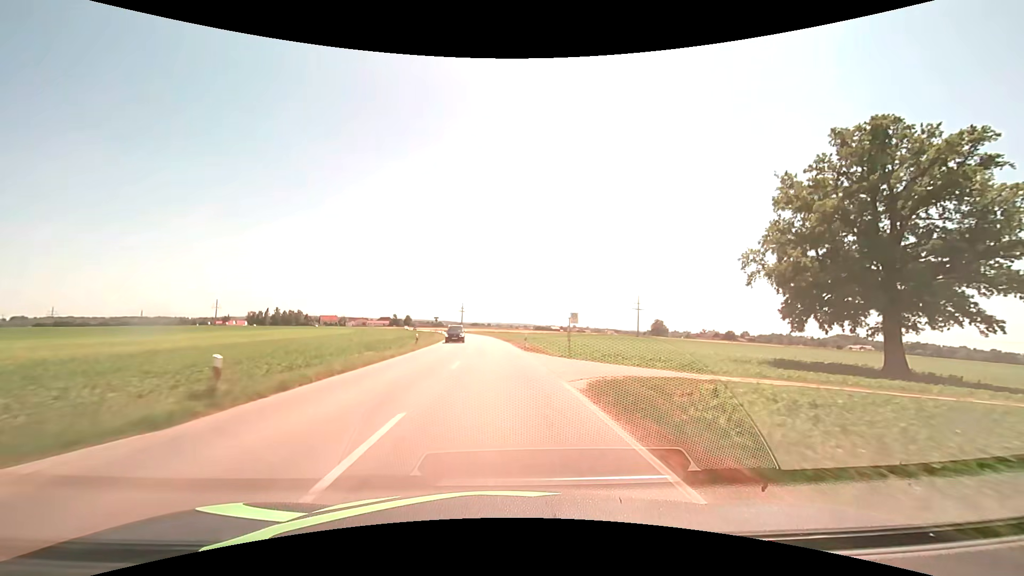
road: secondary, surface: asphalt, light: Day
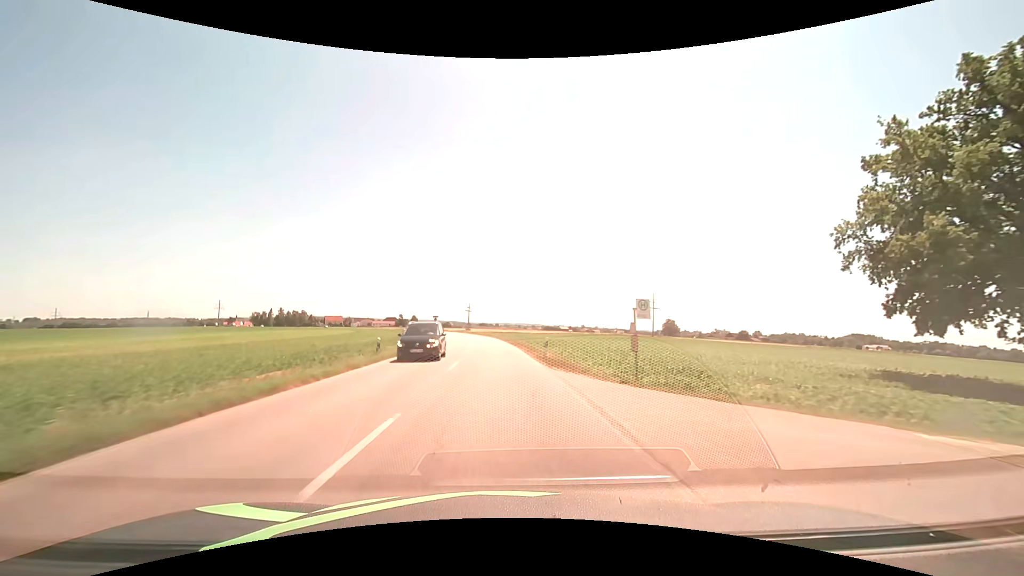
(-0.1, +12.4) m; -1°
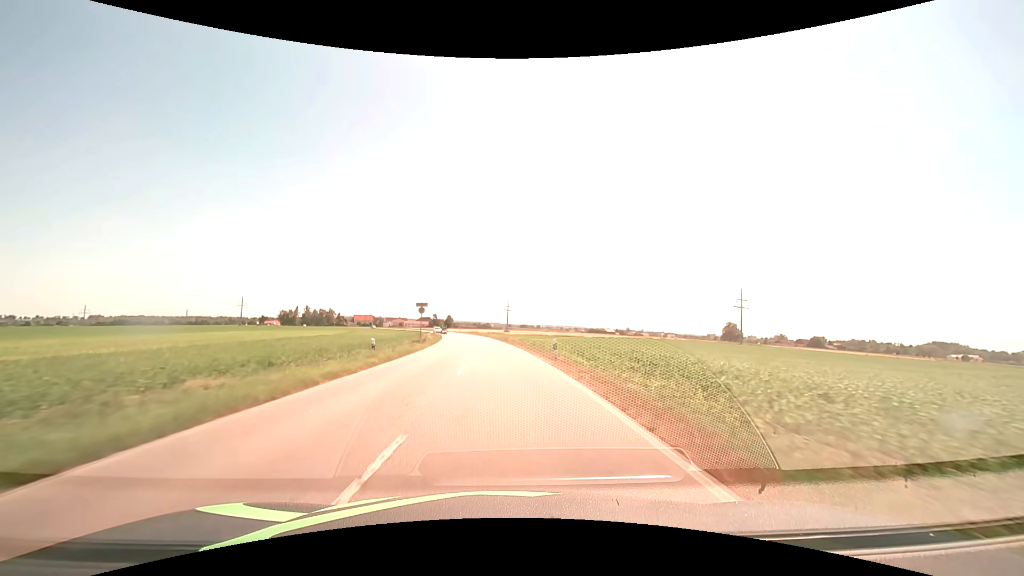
(-2.2, +49.9) m; -5°
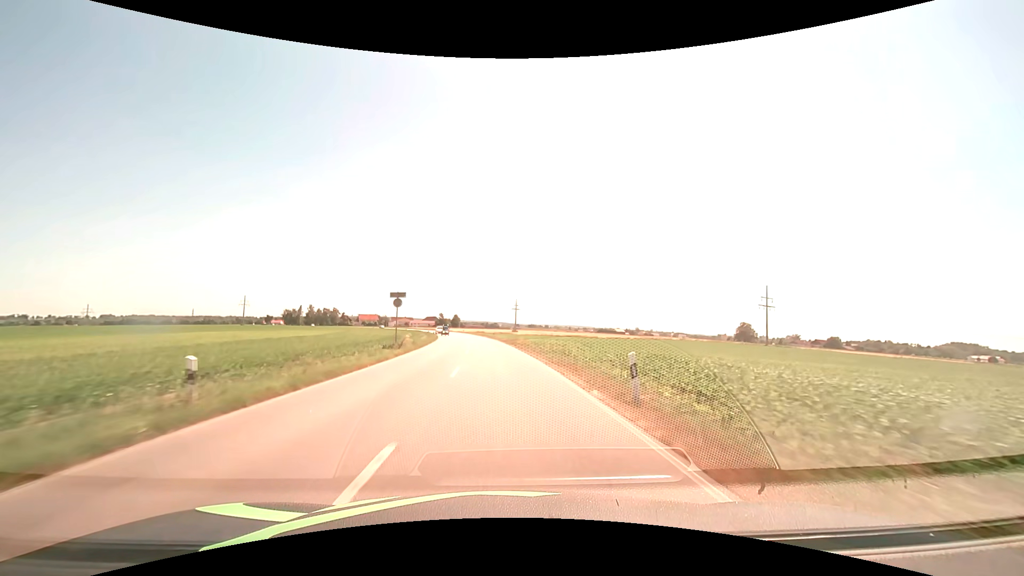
(-0.1, +12.5) m; -1°
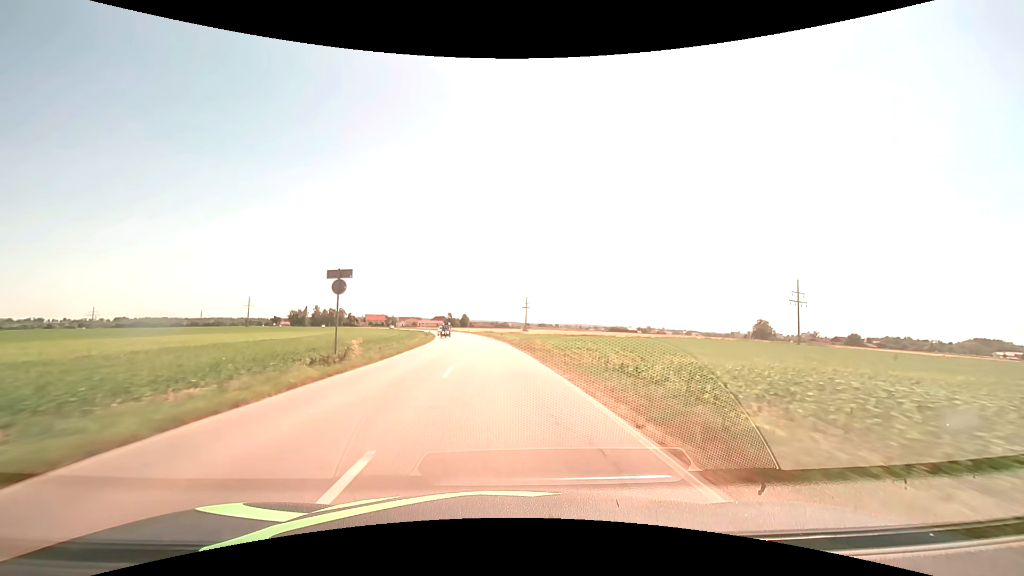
(-0.1, +12.5) m; -1°
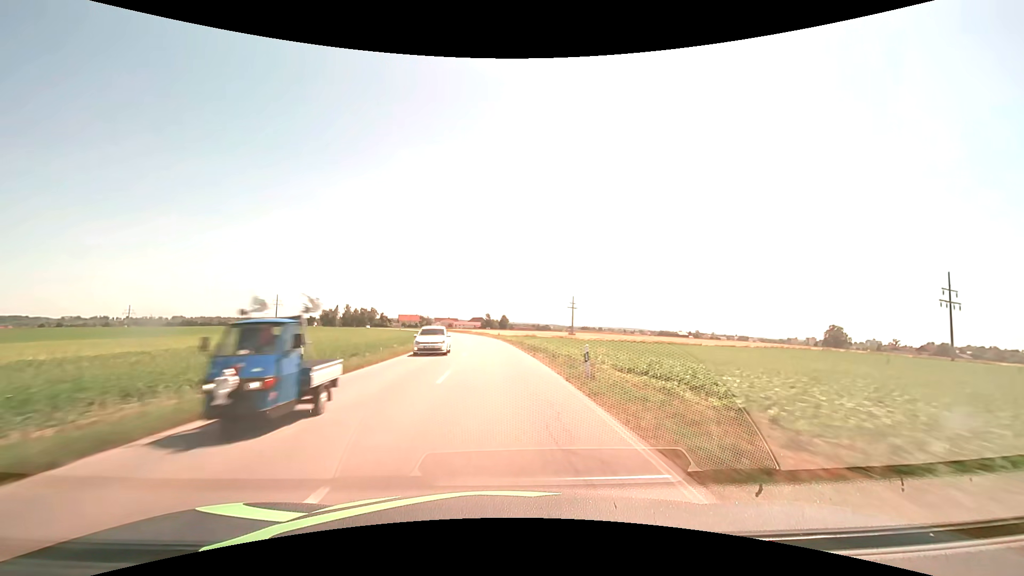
(-1.5, +37.5) m; -5°
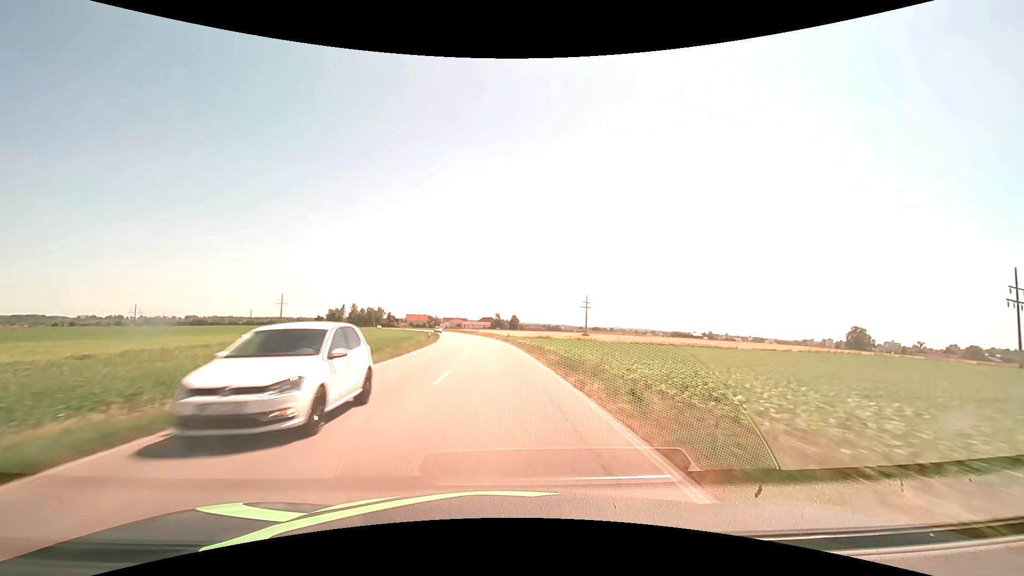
(-0.1, +12.5) m; -1°
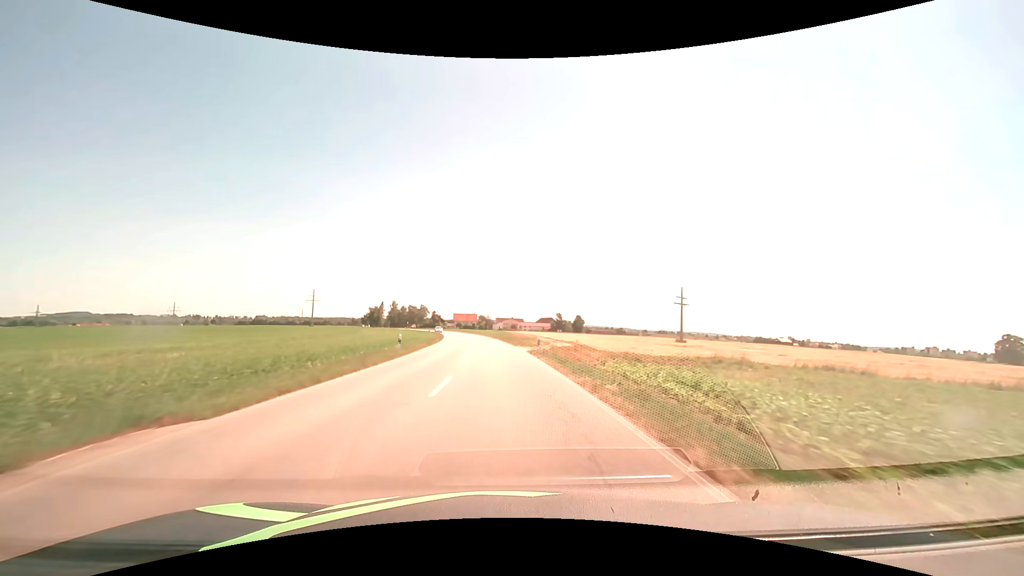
(-3.7, +62.3) m; -7°
(0, +10) (0, +20) (-1, +30) (-1, +40) (-2, +50) (-3, +60) (-4, +70) (-5, +80) (-7, +90) (-8, +100) m
